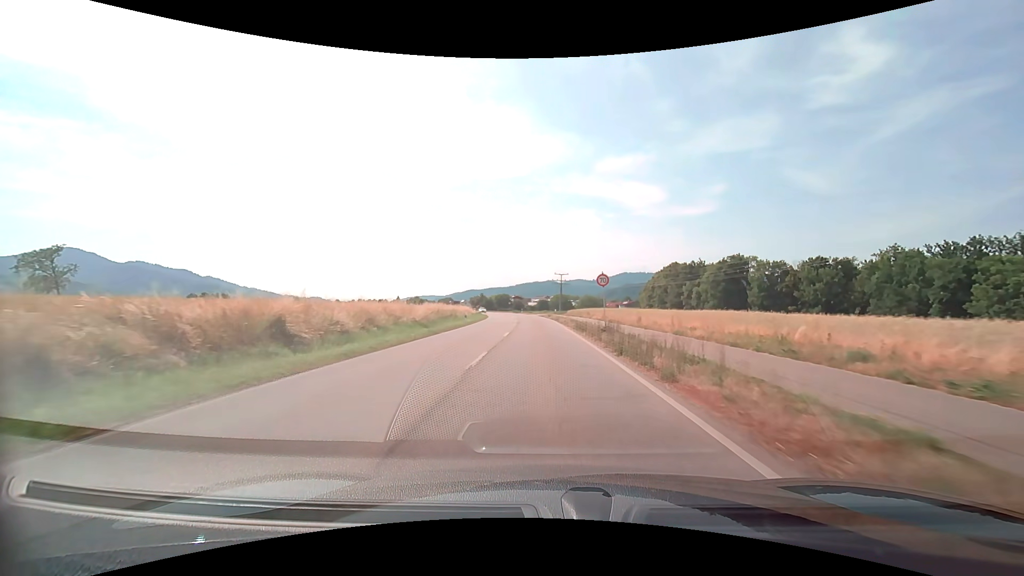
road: secondary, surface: asphalt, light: Day
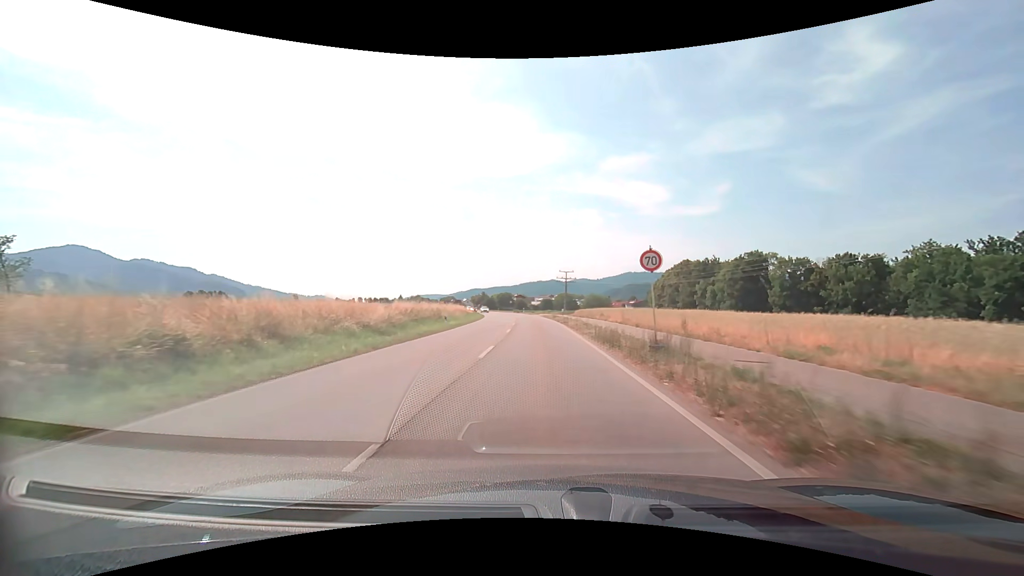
(0.0, +9.8) m; 0°
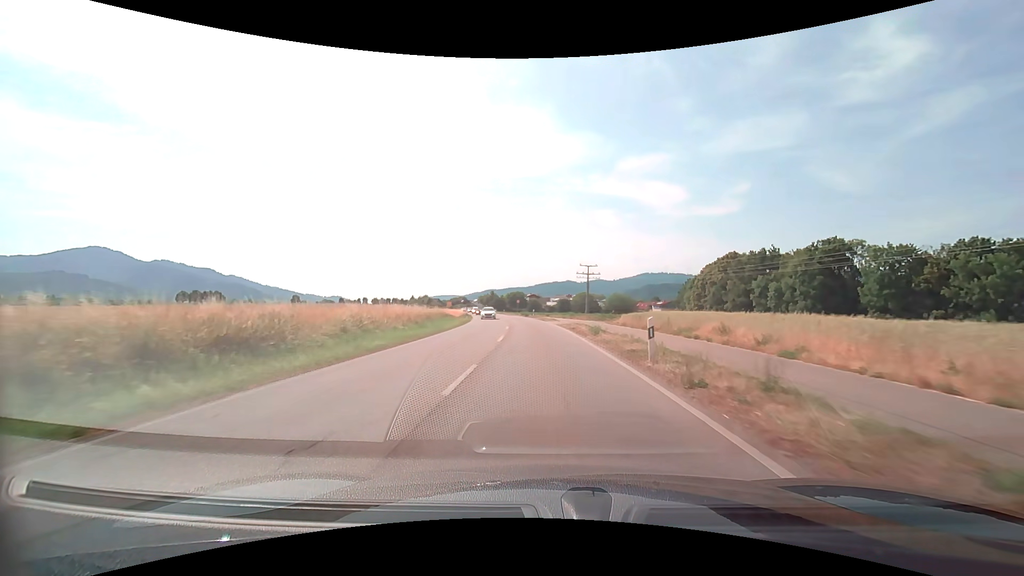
(-0.5, +29.3) m; -2°
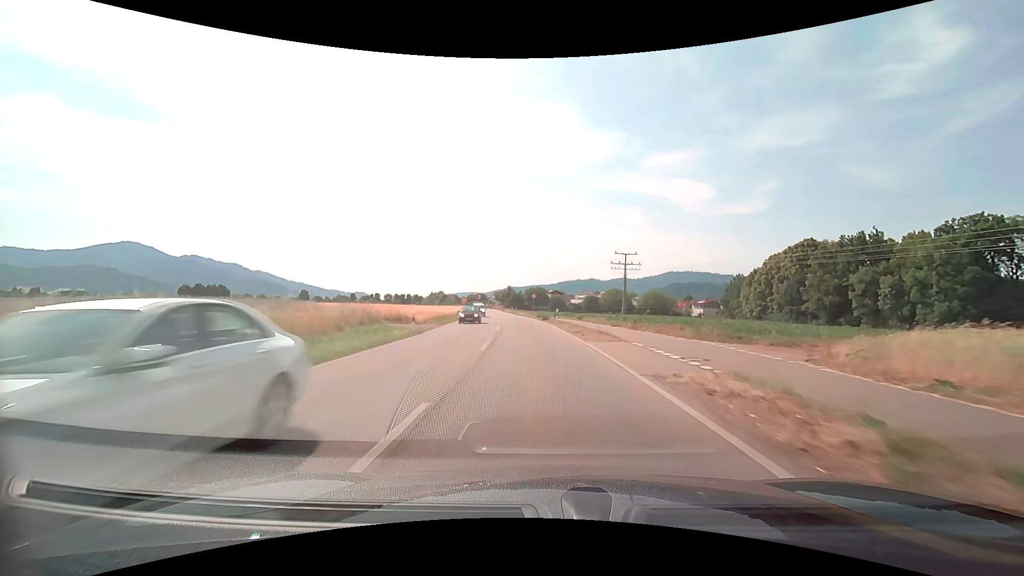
(-0.7, +28.7) m; -3°
